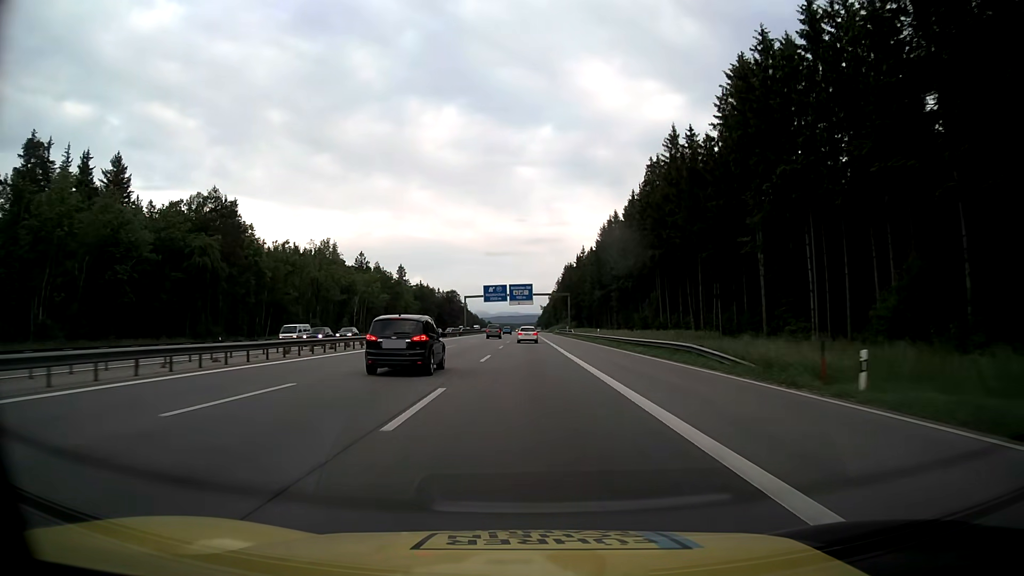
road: motorway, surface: asphalt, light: Day
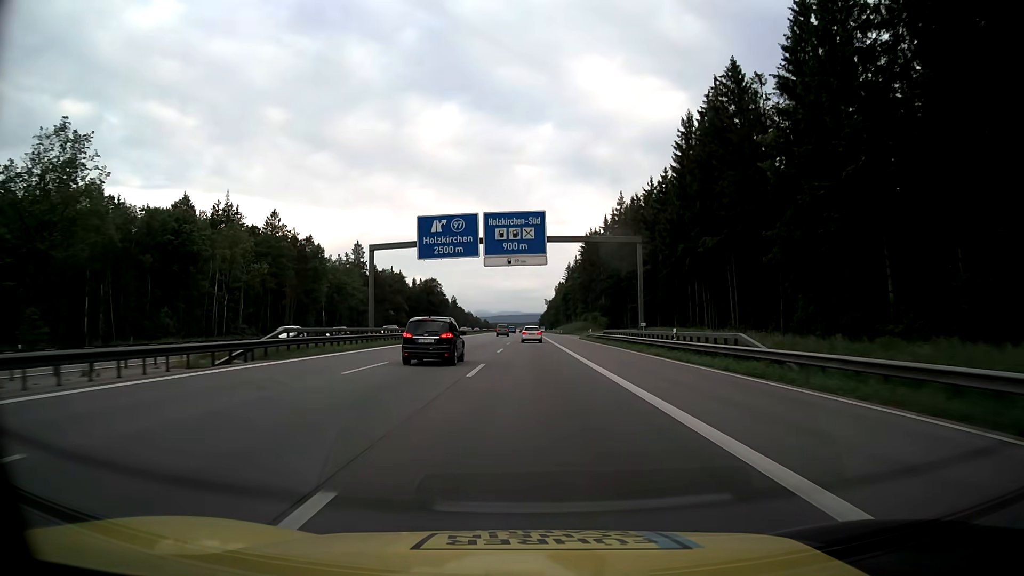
(-0.6, +81.4) m; 0°
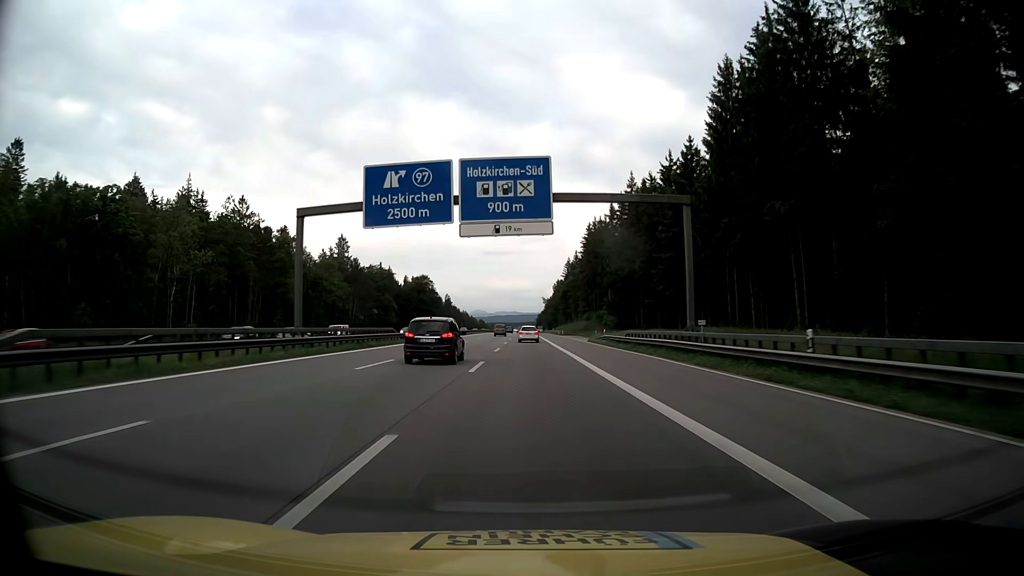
(0.0, +16.3) m; 0°
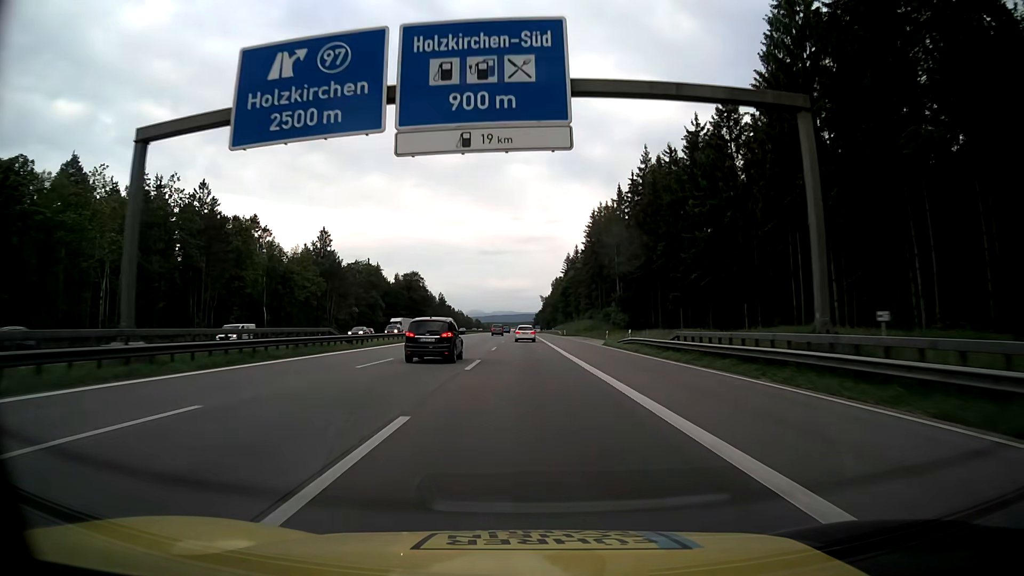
(0.0, +16.3) m; 0°
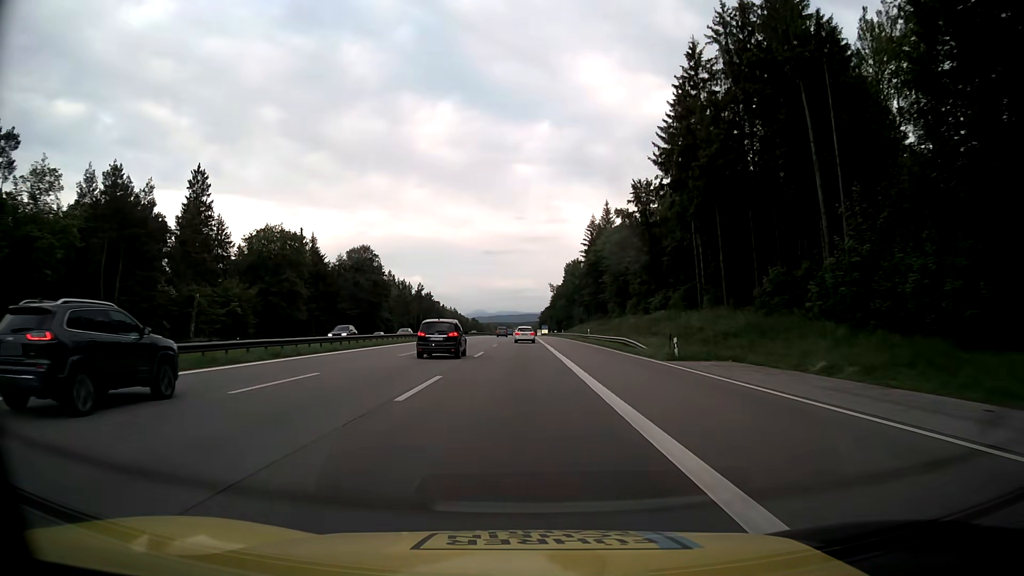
(-0.2, +81.3) m; 0°
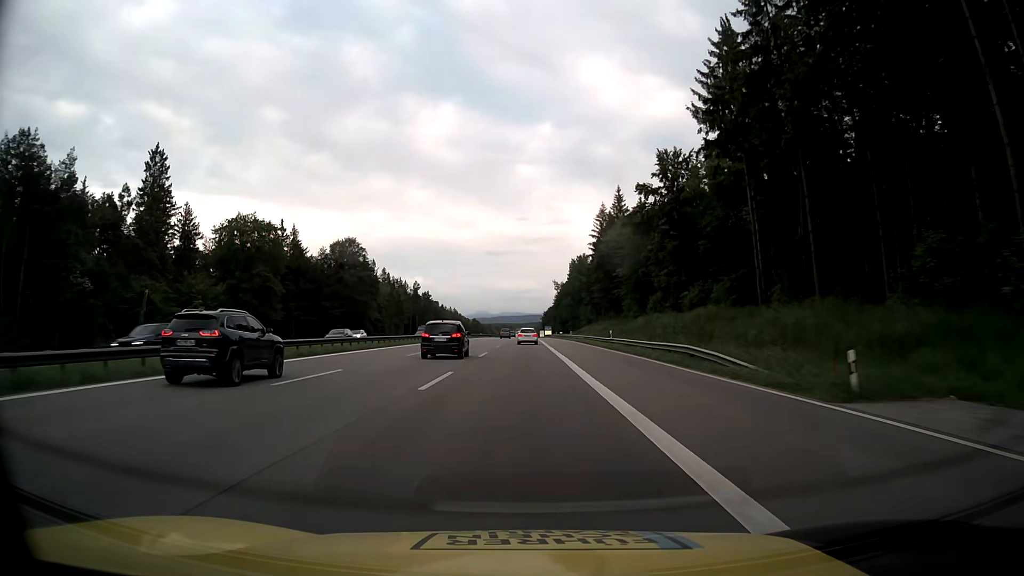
(0.0, +16.3) m; 0°
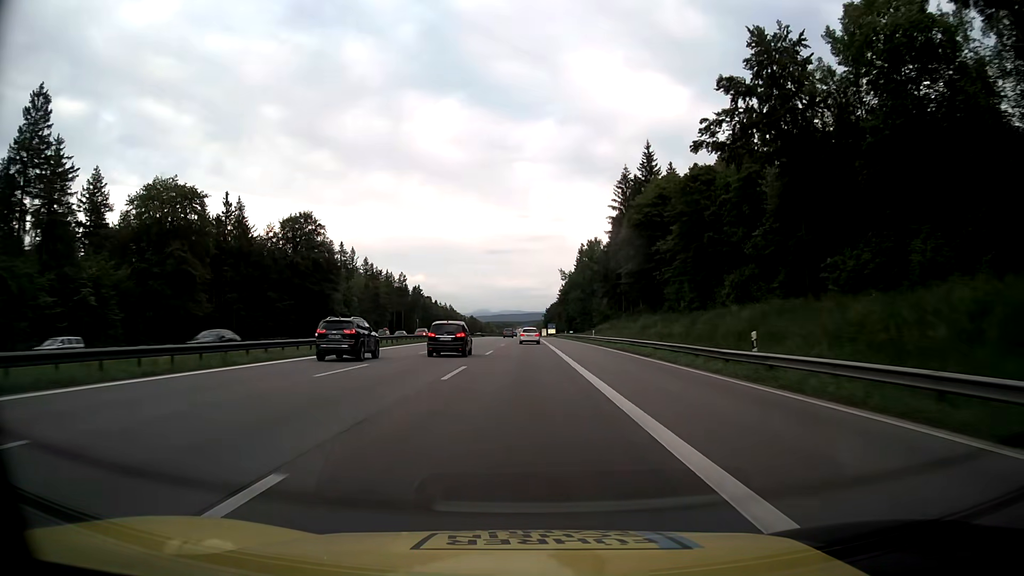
(-0.2, +32.5) m; 0°
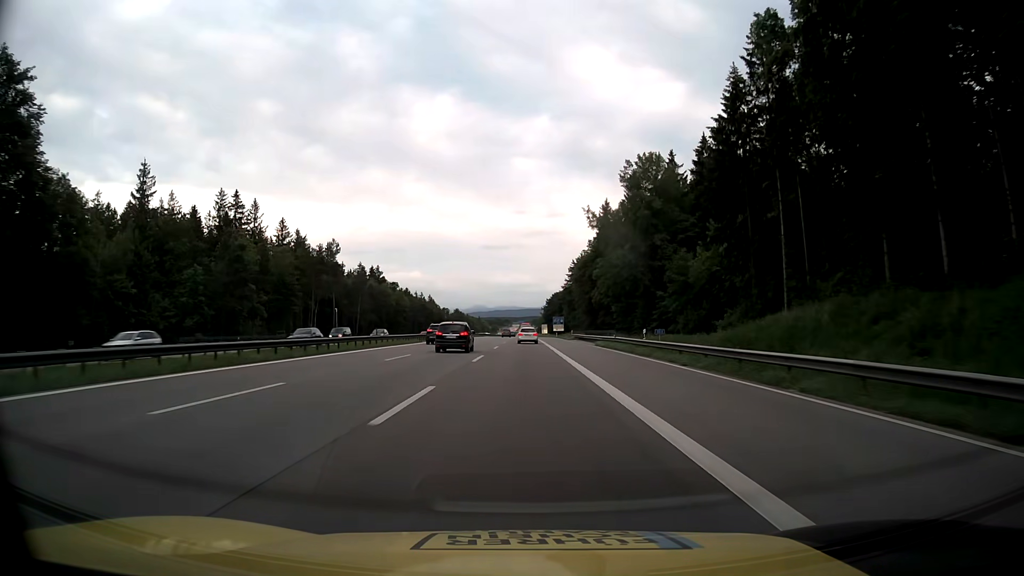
(-0.1, +81.4) m; 0°
(0, +10) (0, +20) (0, +30) (0, +40) (0, +50) (0, +60) (0, +70) (0, +80) (0, +90) (0, +100) m
